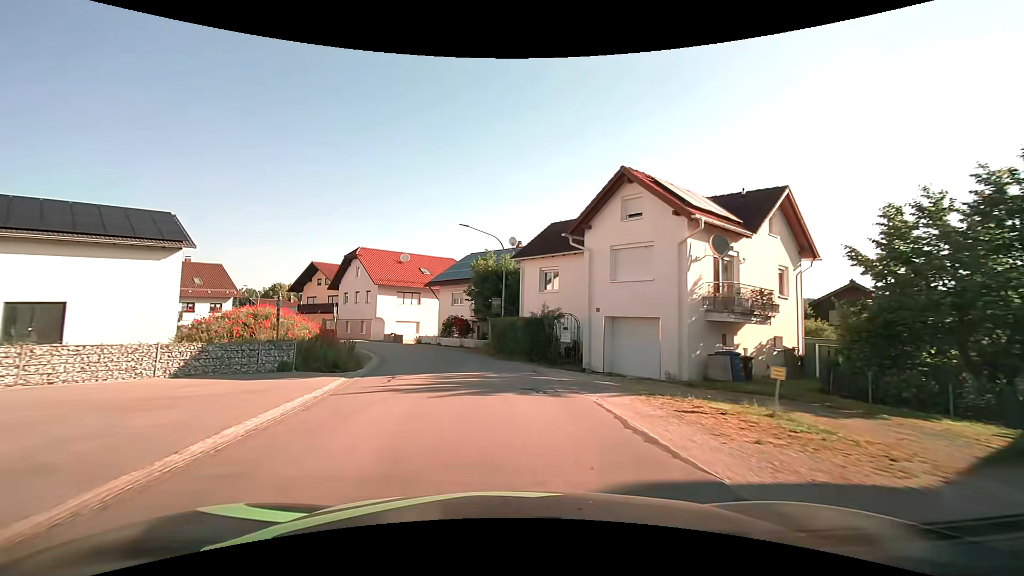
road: tertiary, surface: asphalt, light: Day
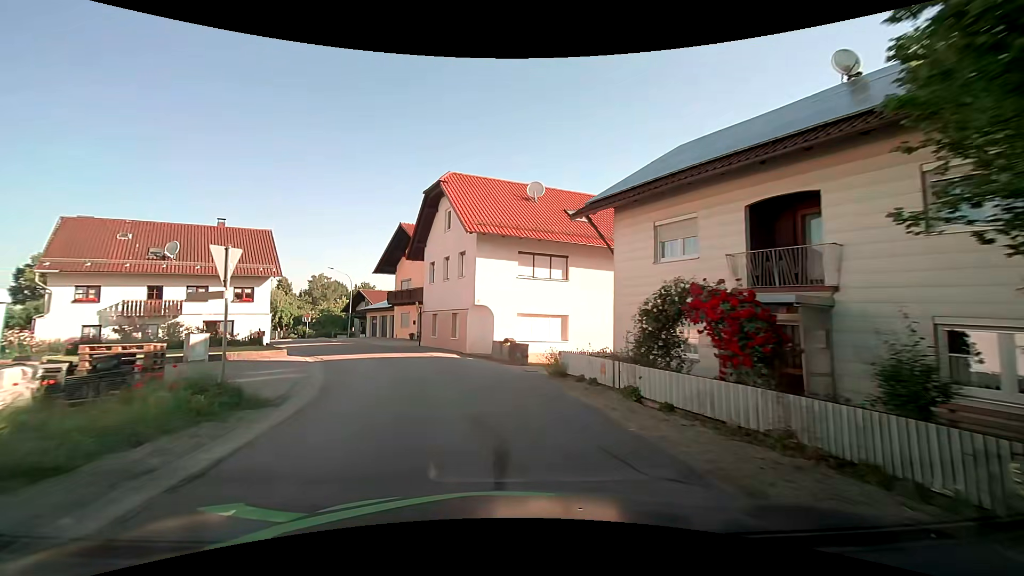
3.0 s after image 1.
(-4.0, +28.3) m; -17°
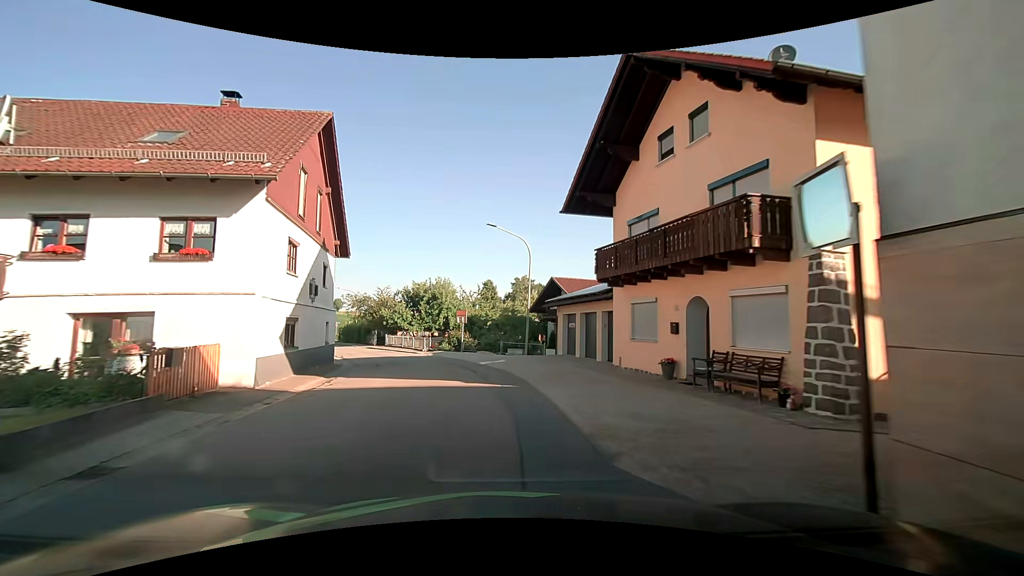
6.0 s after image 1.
(-5.9, +26.6) m; -24°
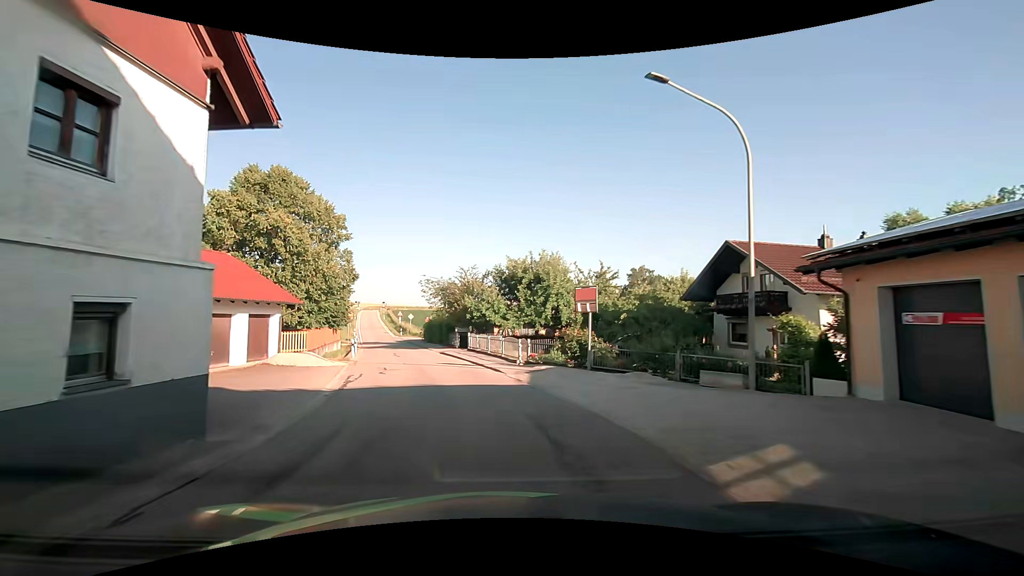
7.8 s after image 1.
(-1.5, +16.1) m; -12°
